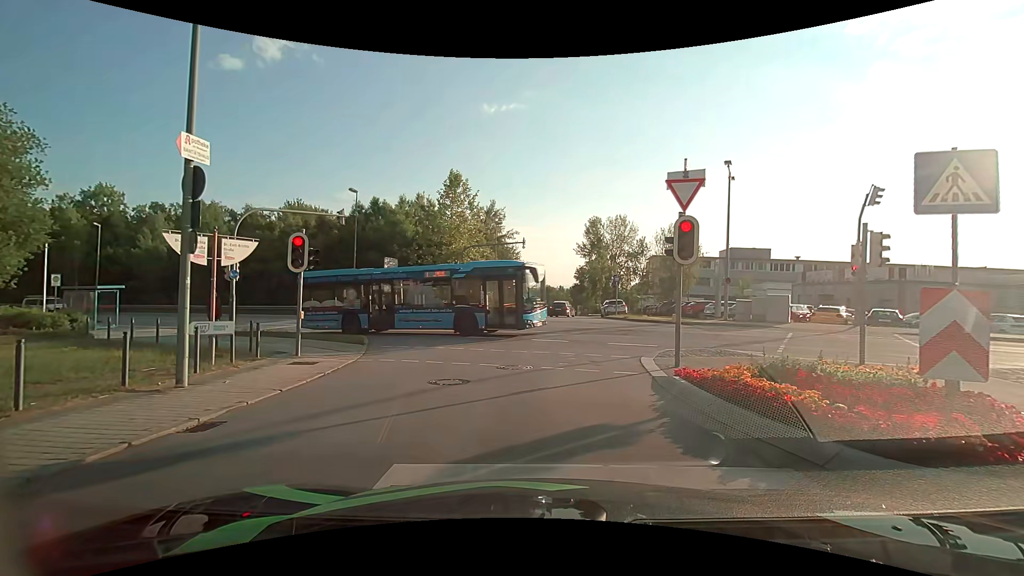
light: Day
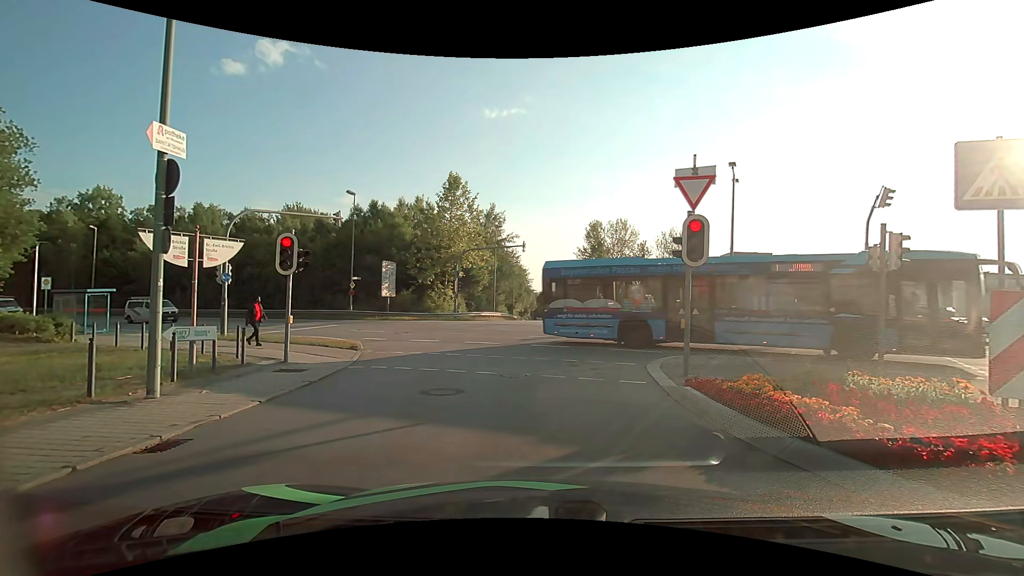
(0.0, +0.6) m; 0°
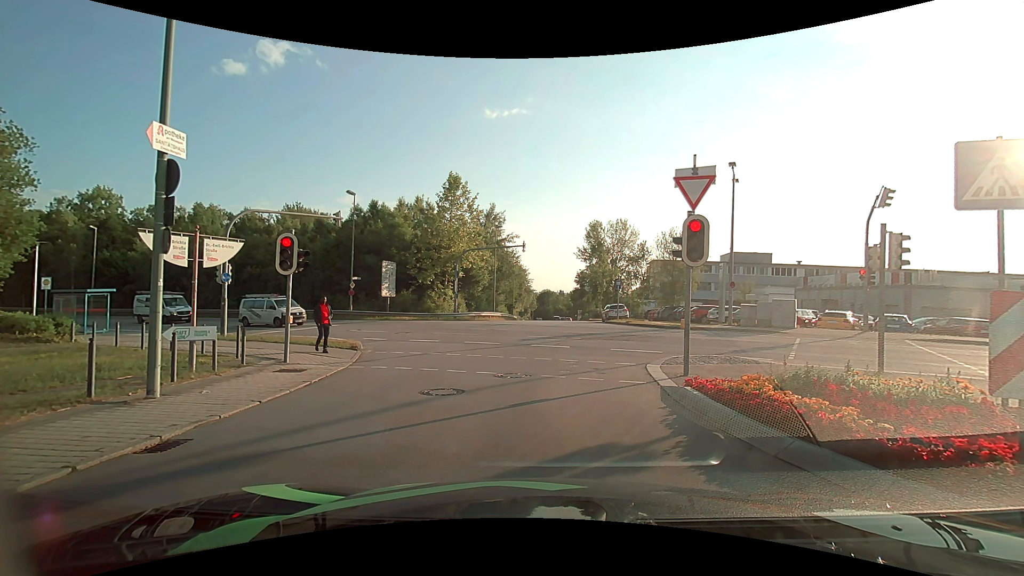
(0.0, 0.0) m; 0°
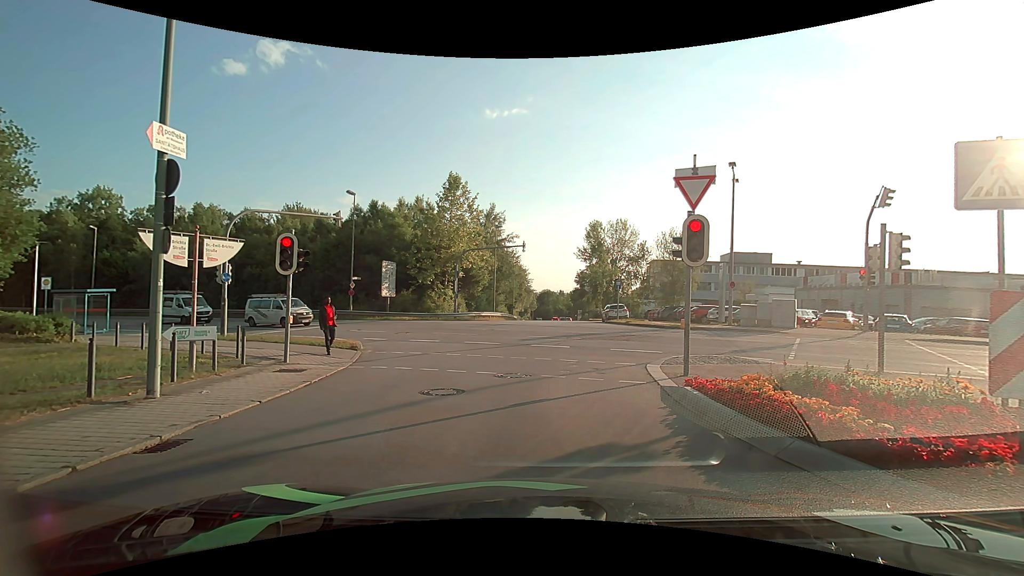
(0.0, 0.0) m; 0°
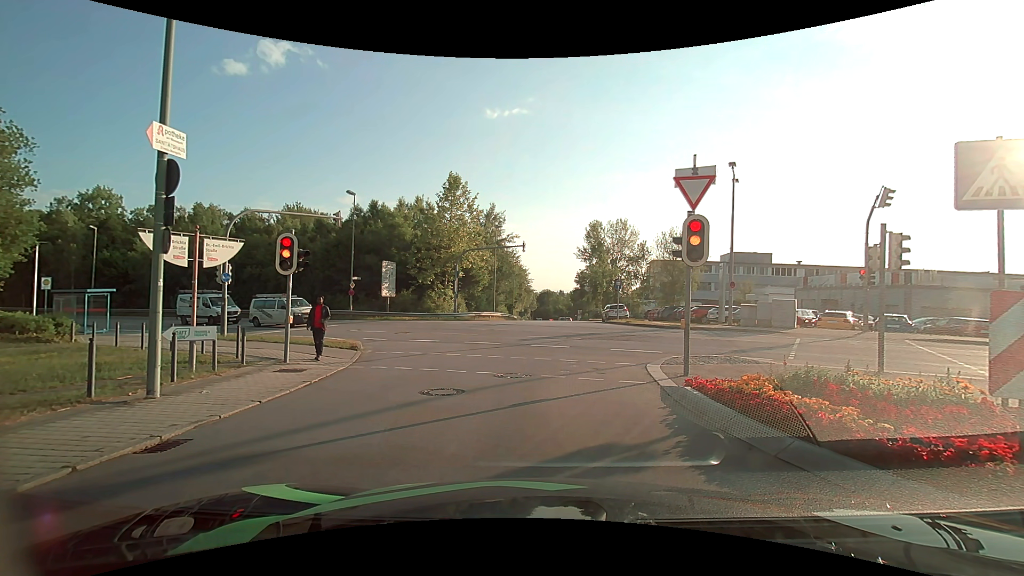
(0.0, 0.0) m; 0°
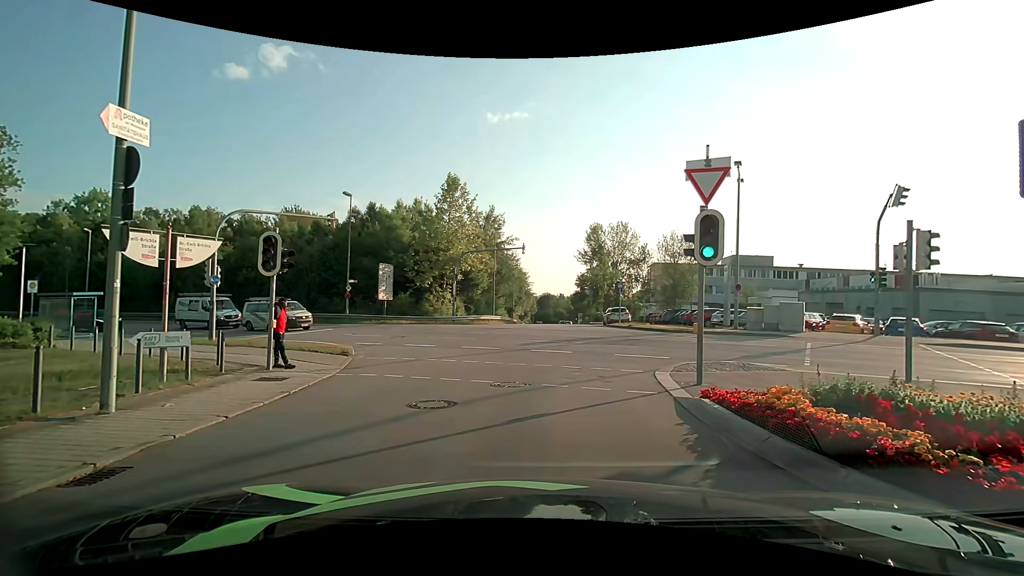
(0.0, +0.9) m; 0°
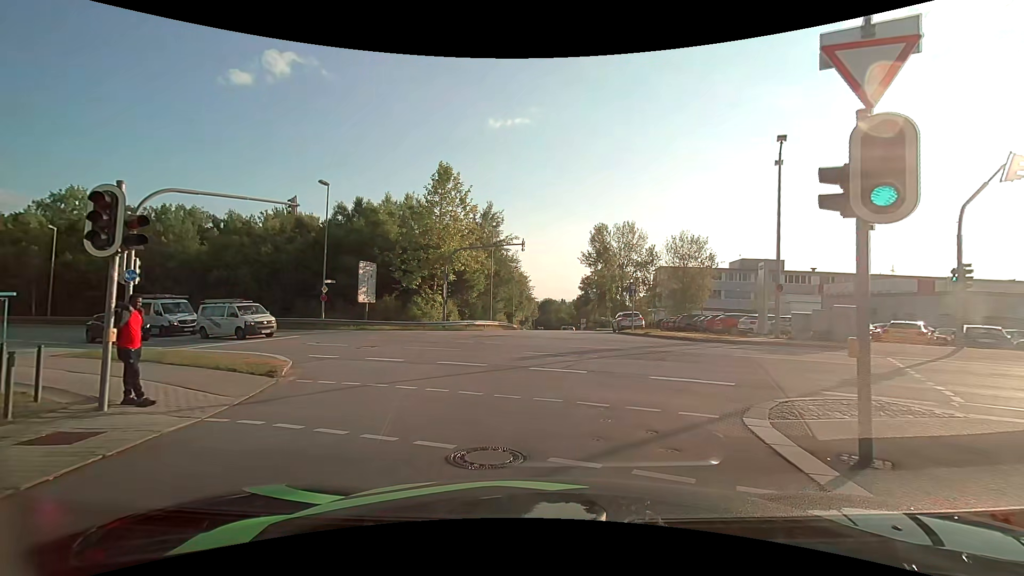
(-0.1, +5.0) m; -2°
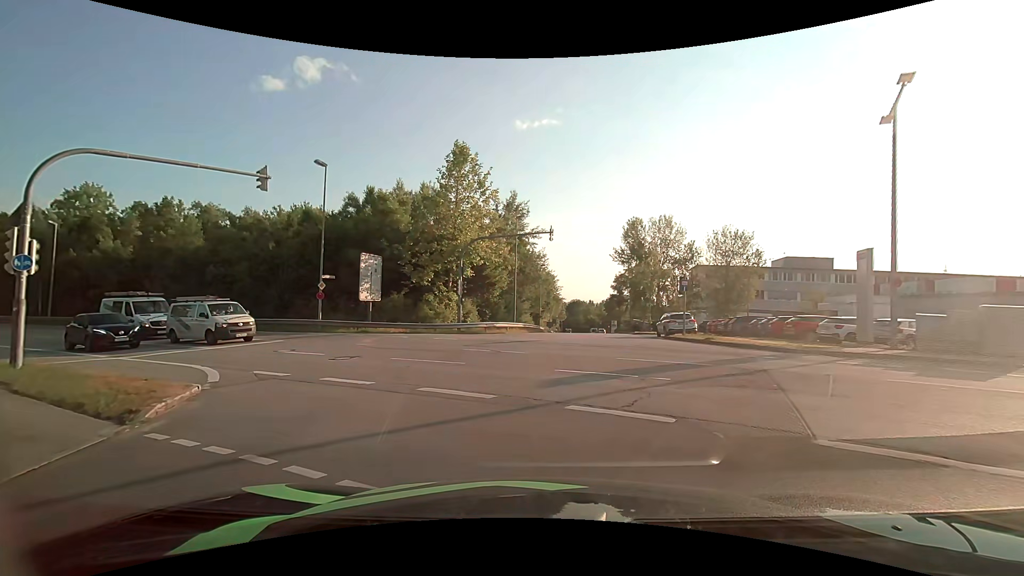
(-0.1, +5.4) m; -3°
(-1, +10) (-4, +19) (-11, +27) (-20, +32) (-29, +36) (-38, +40) (-47, +45) (-56, +48) (-65, +52) (-74, +56) m
